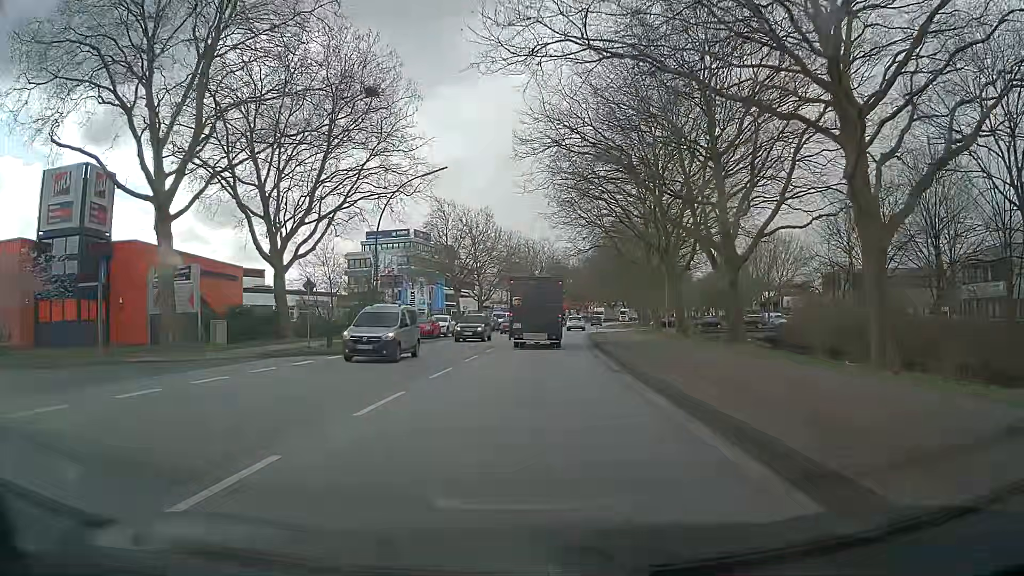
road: secondary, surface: asphalt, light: Day
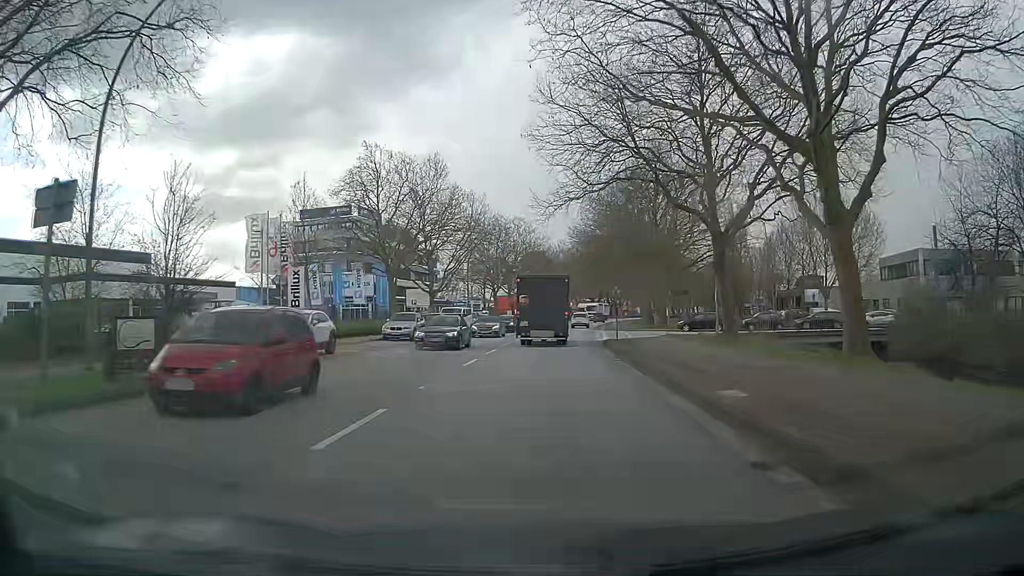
(+0.3, +26.7) m; +3°
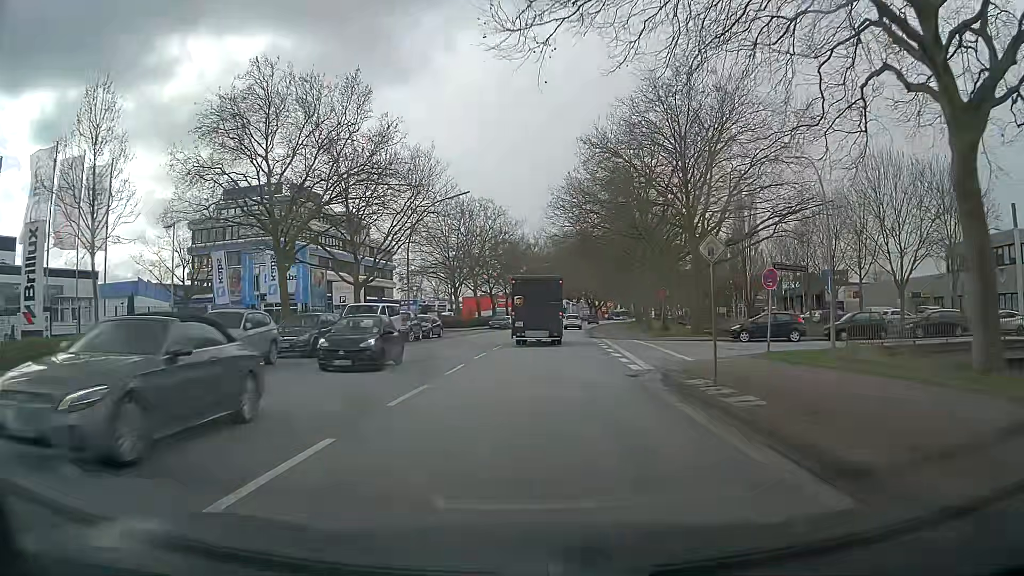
(+0.1, +20.5) m; +2°
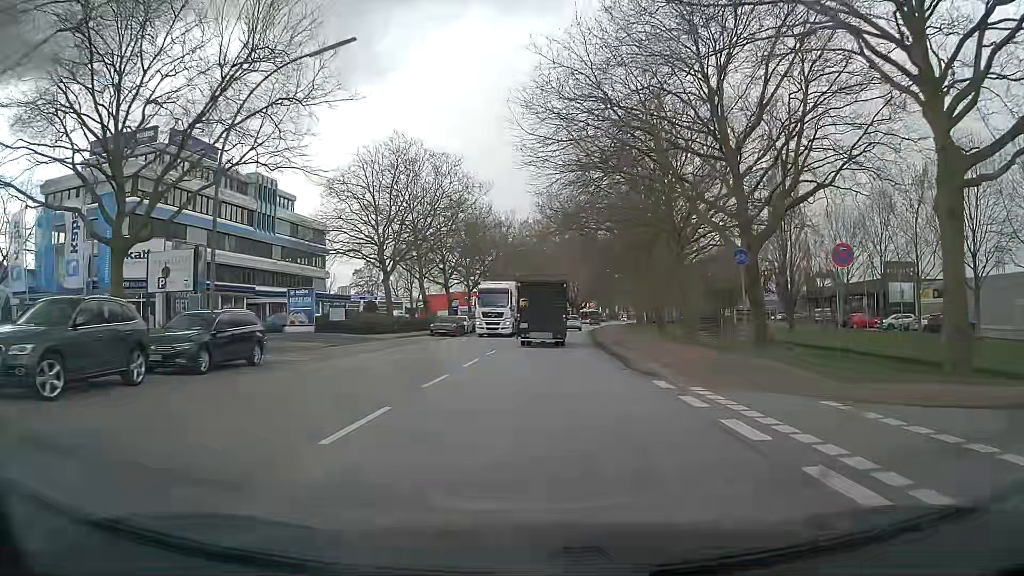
(+0.4, +27.4) m; +2°
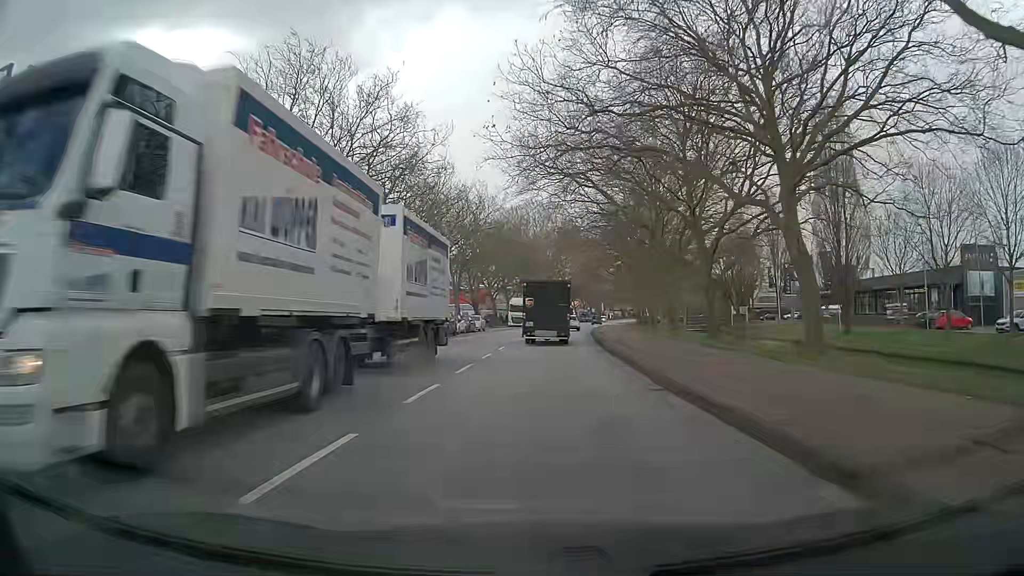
(+0.3, +20.5) m; +2°
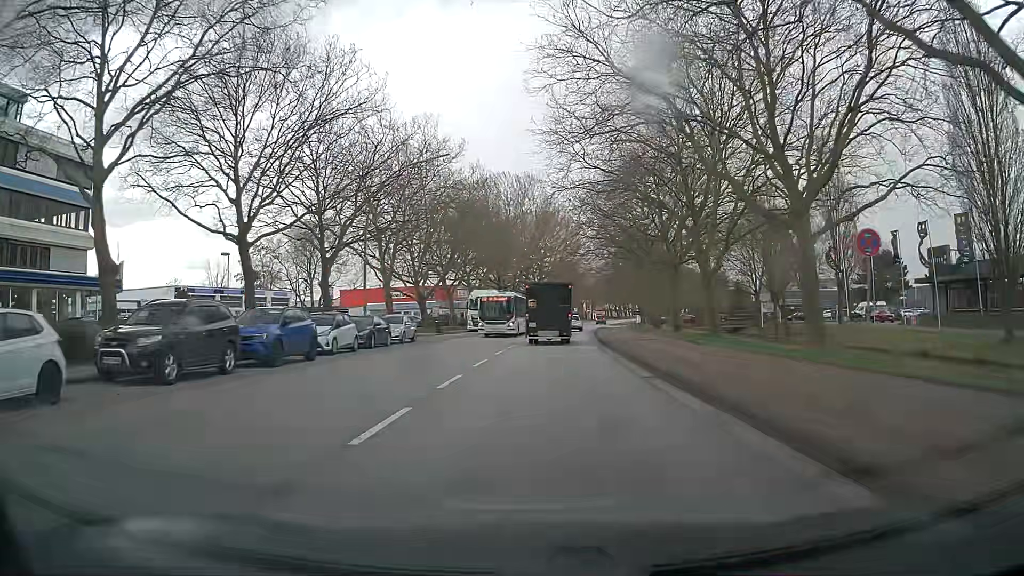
(+0.5, +27.8) m; +2°
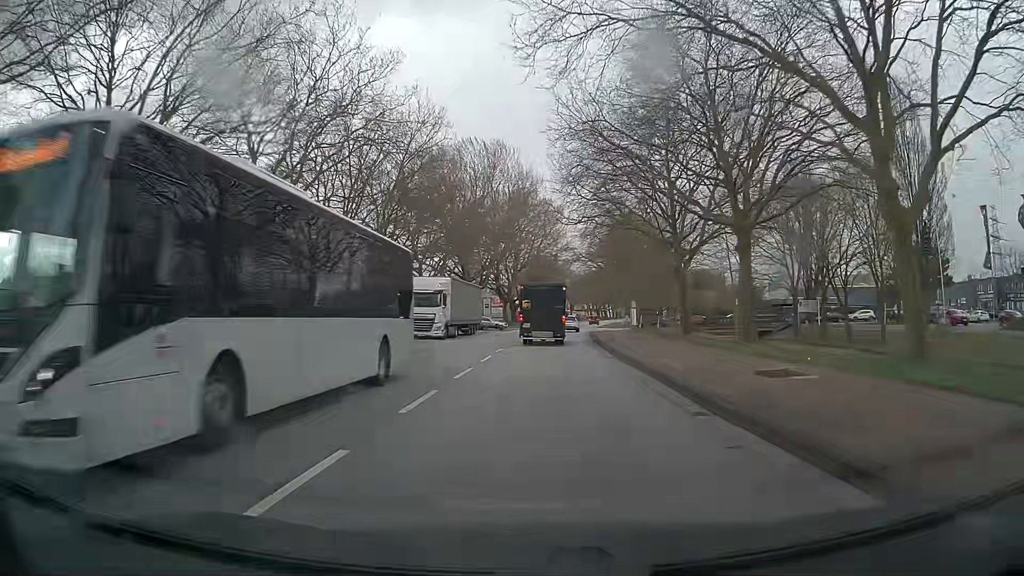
(+0.5, +21.2) m; +2°
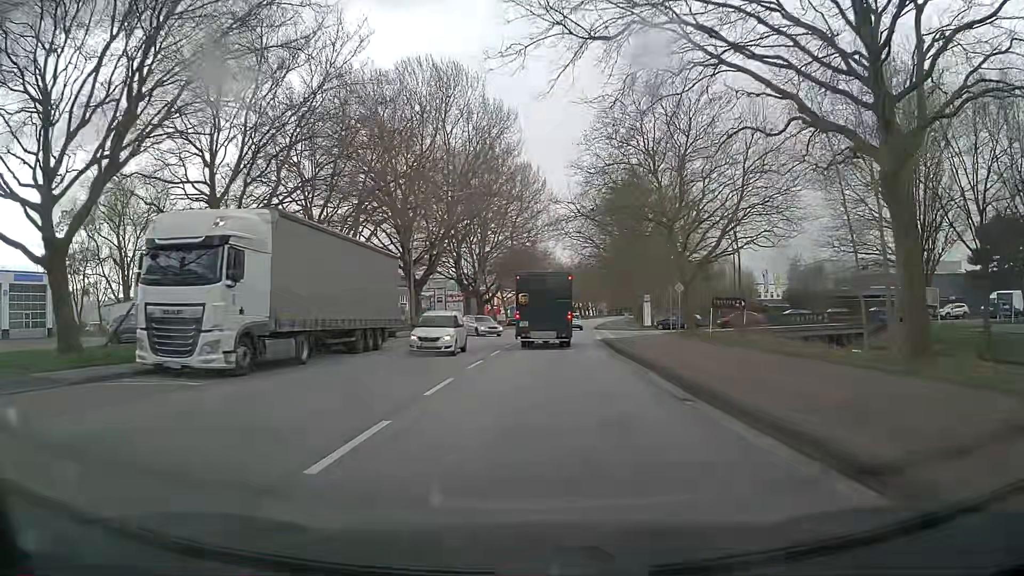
(+0.6, +28.1) m; +2°
(0, +10) (0, +20) (+1, +30) (+1, +40) (+2, +50) (+3, +60) (+3, +70) (+4, +80) (+5, +90) (+7, +100) m
